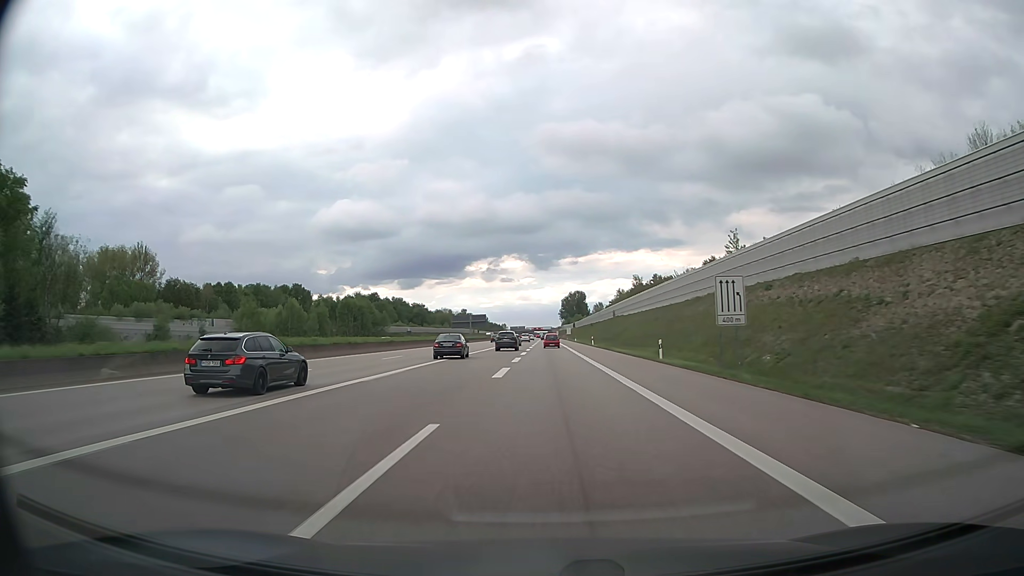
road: motorway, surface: asphalt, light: Day
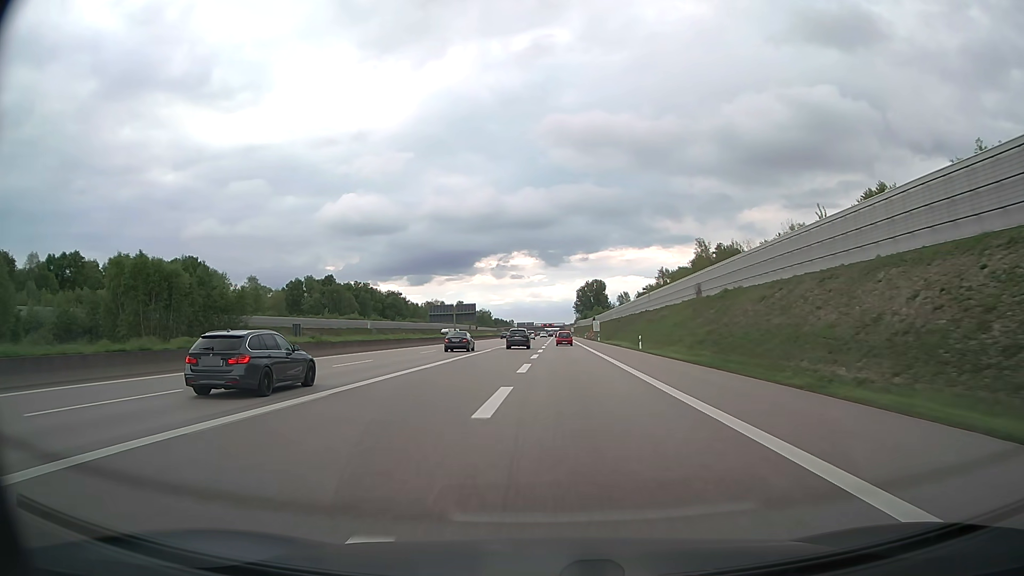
(0.0, +83.0) m; -1°
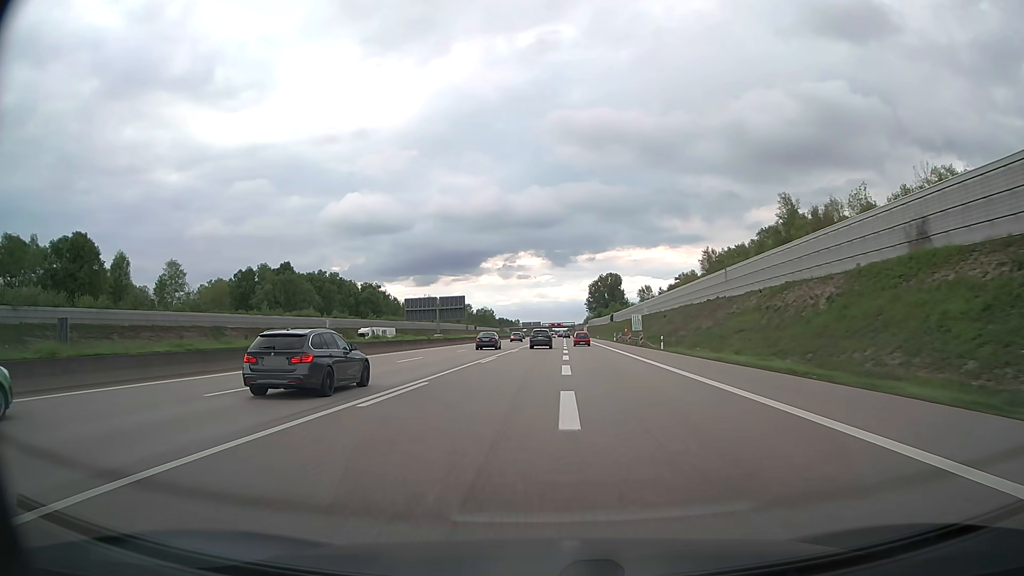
(-0.5, +49.0) m; -1°
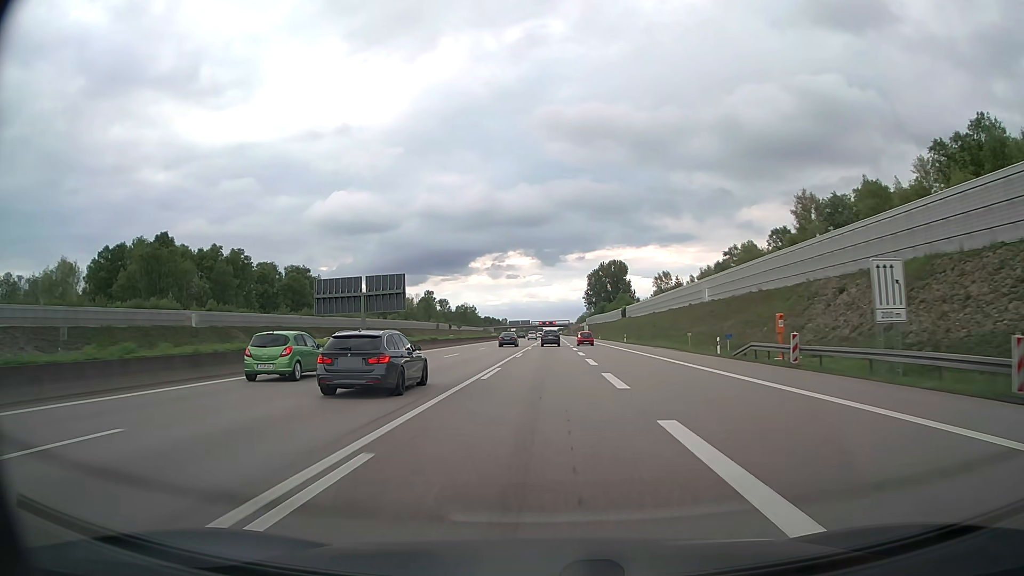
(+0.4, +64.6) m; +1°
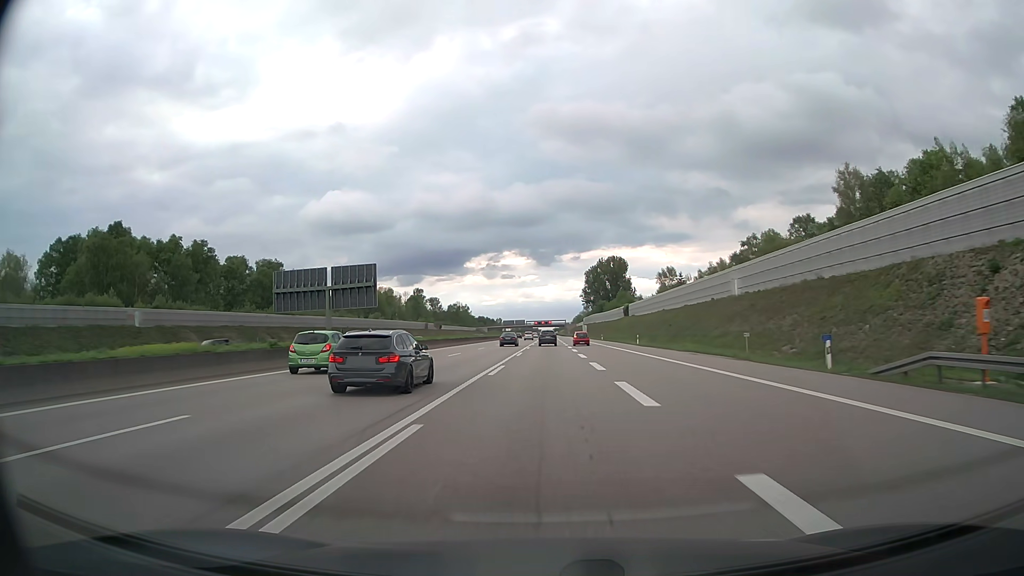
(+0.1, +15.9) m; 0°
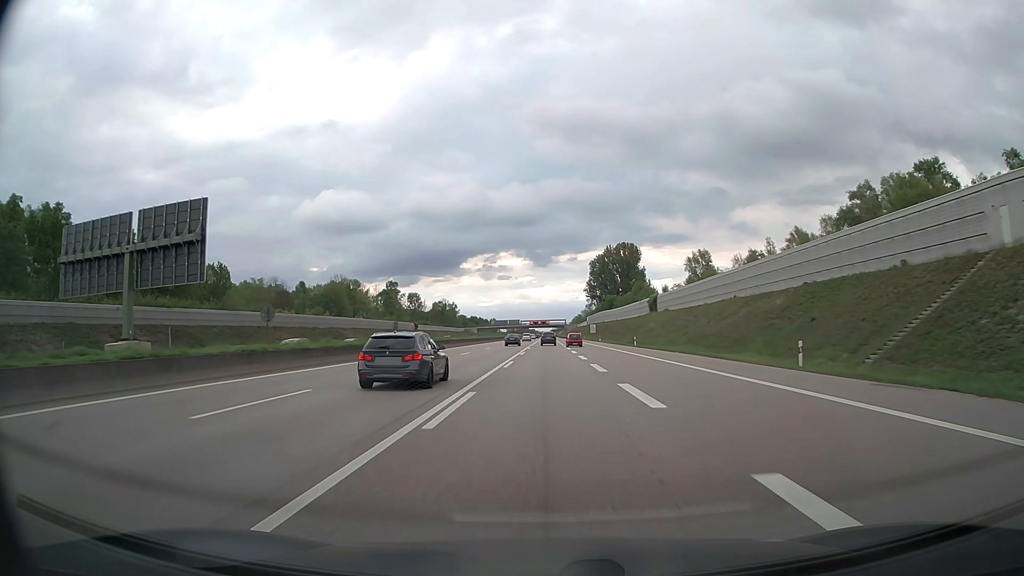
(+0.2, +47.7) m; 0°
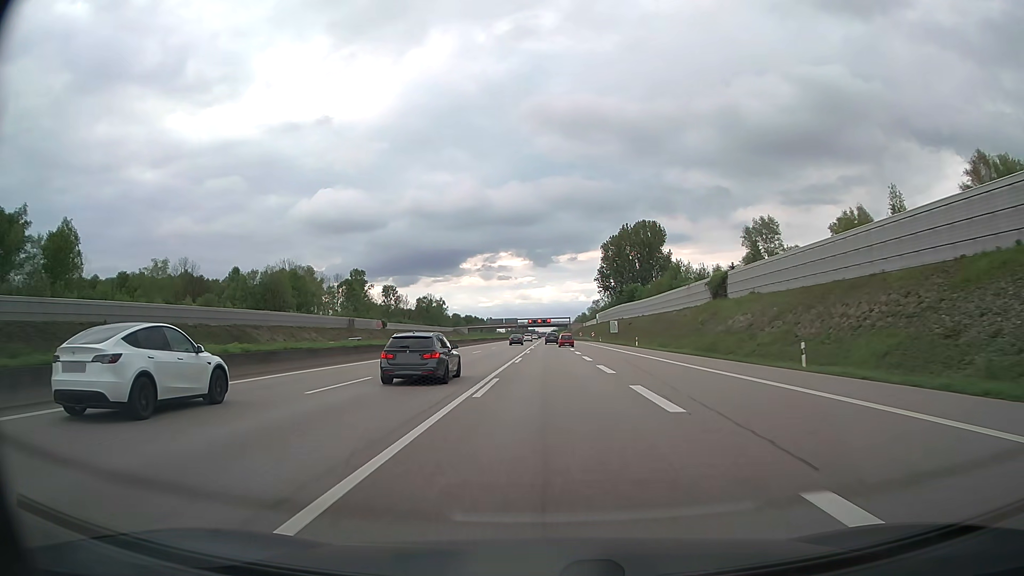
(-0.1, +48.6) m; 0°
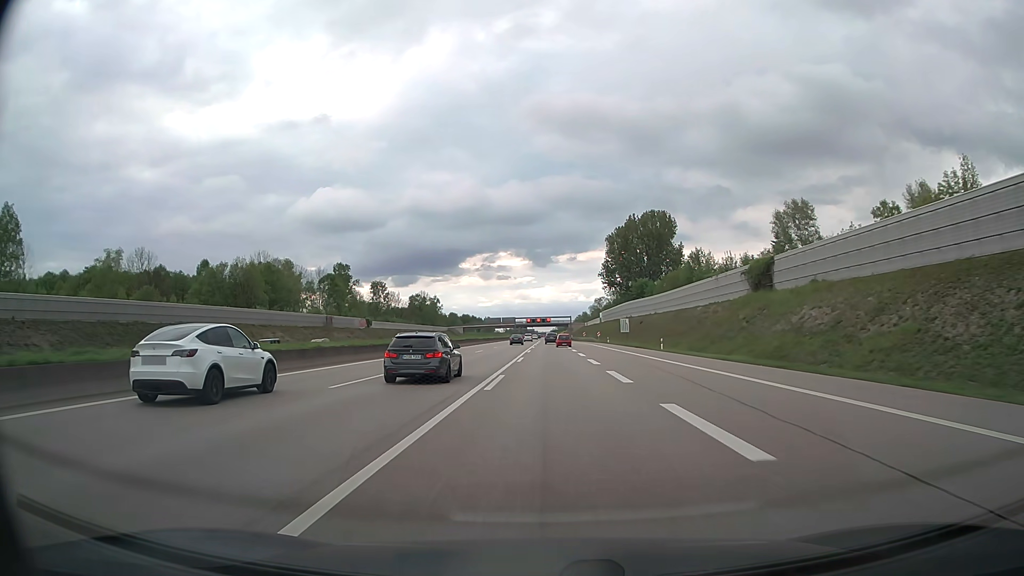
(0.0, +16.4) m; 0°
(0, +10) (0, +20) (0, +30) (0, +40) (0, +50) (0, +60) (0, +70) (0, +80) (0, +90) (0, +100) m
